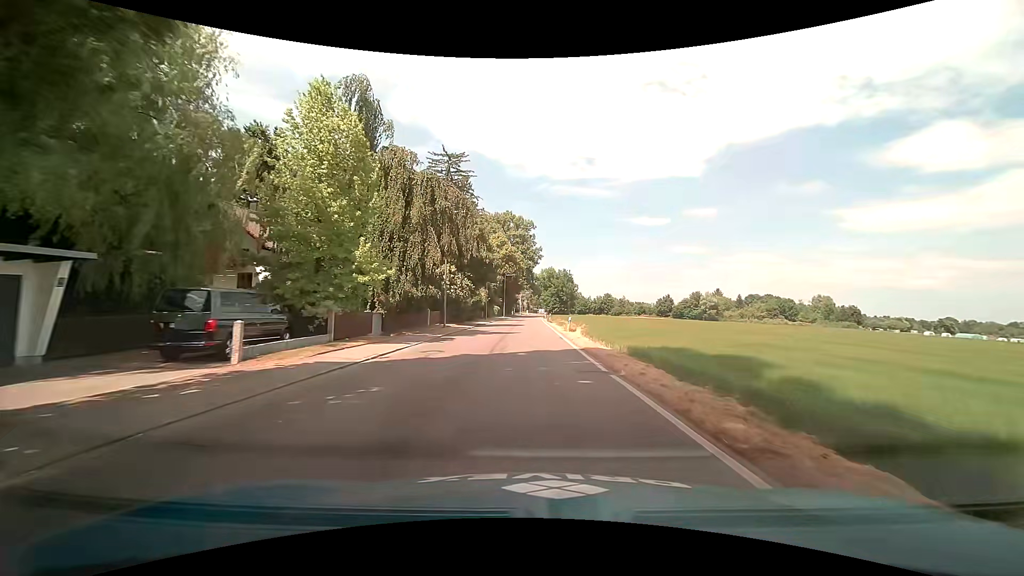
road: tertiary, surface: asphalt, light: Day
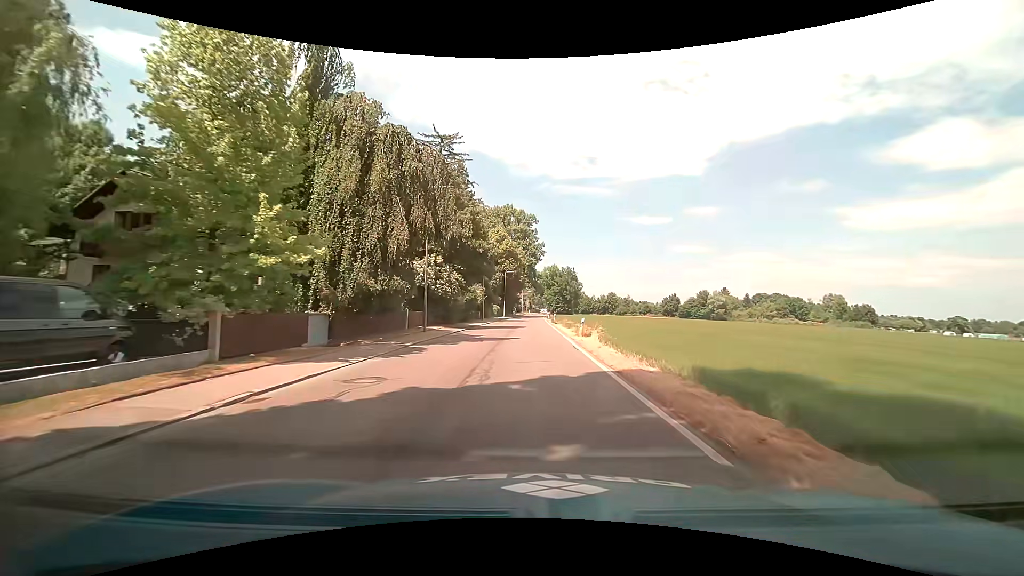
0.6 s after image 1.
(0.0, +7.0) m; -1°
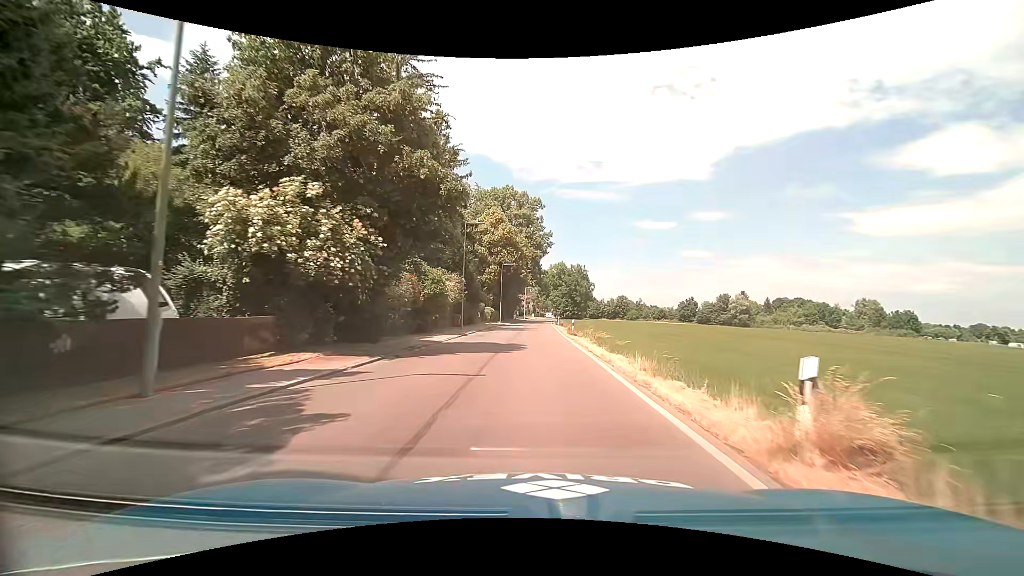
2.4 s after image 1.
(+0.1, +20.2) m; 0°
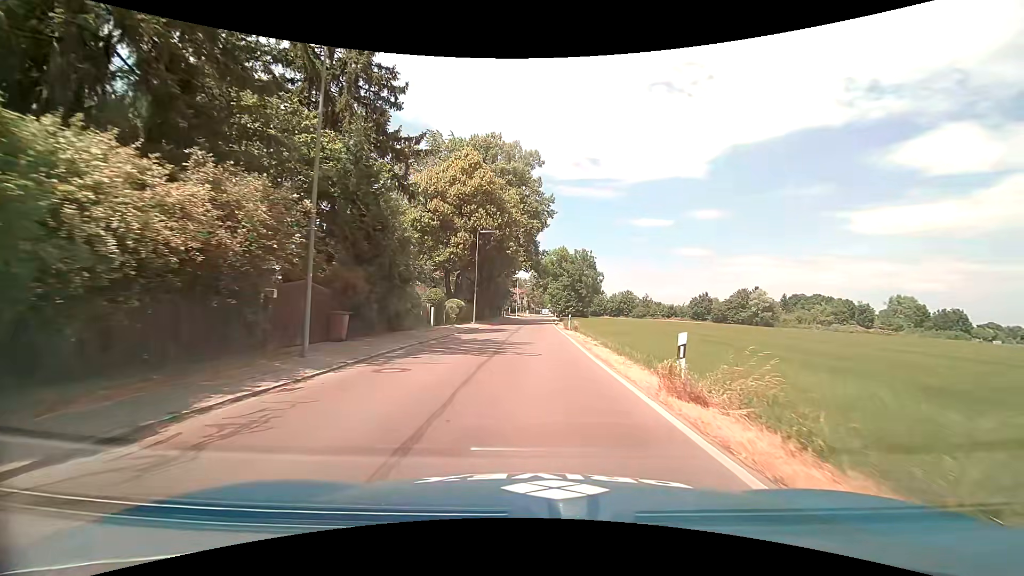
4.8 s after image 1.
(+0.2, +25.7) m; +1°
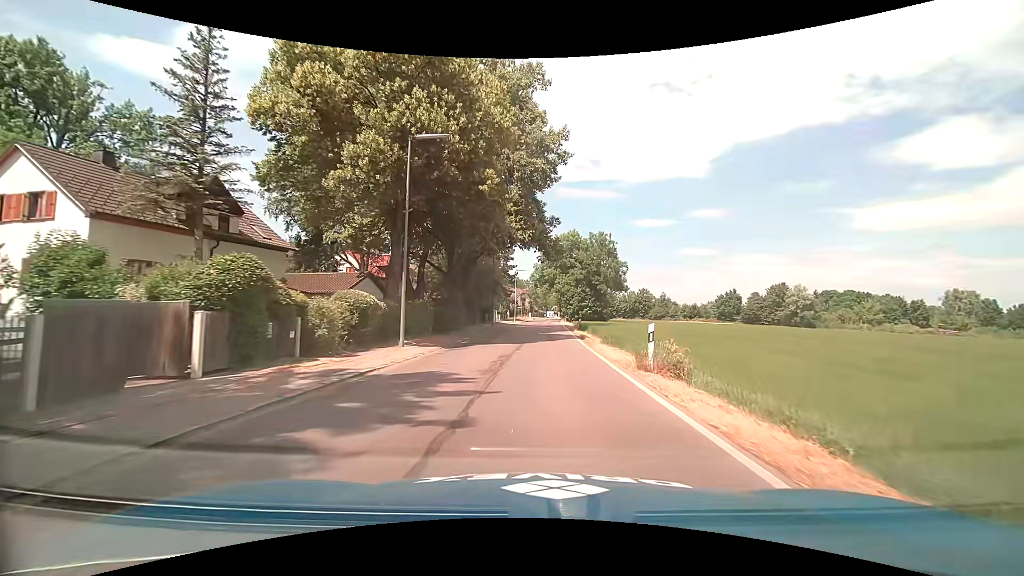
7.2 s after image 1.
(-0.1, +24.7) m; -1°
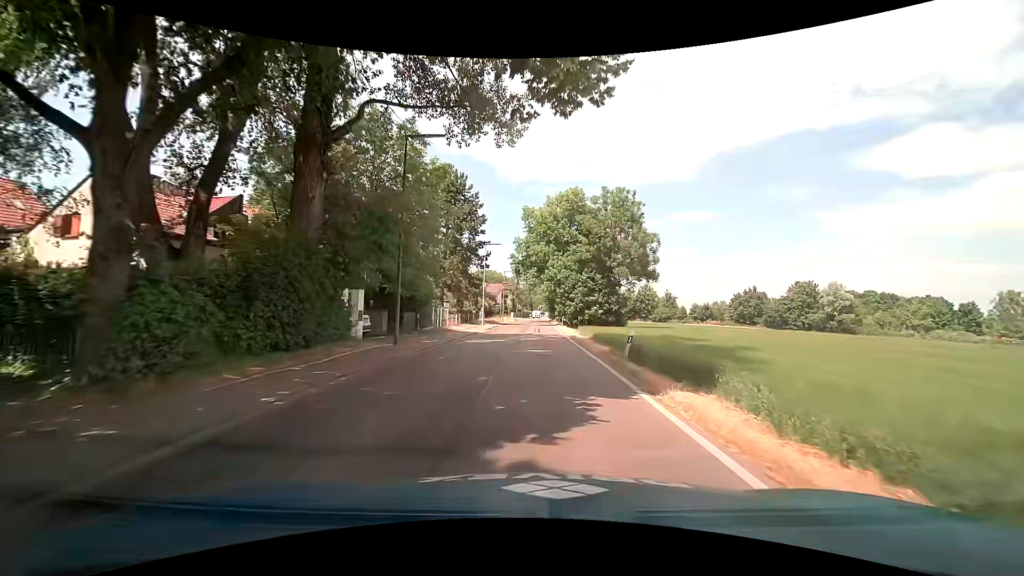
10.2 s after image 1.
(+0.9, +29.7) m; +3°
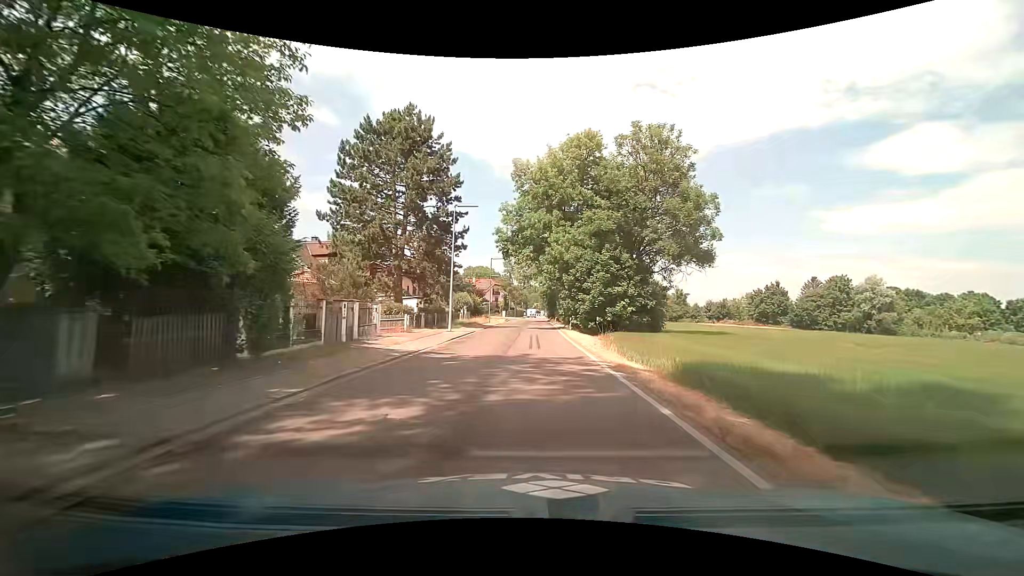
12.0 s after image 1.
(-0.2, +17.5) m; +1°
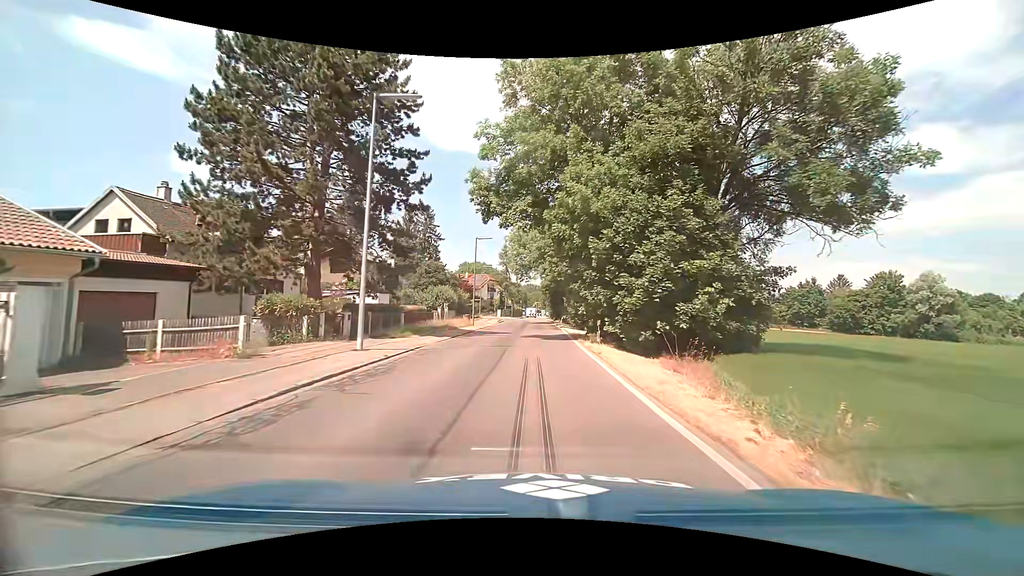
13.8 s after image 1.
(-0.2, +16.6) m; -1°
(0, +10) (0, +20) (0, +30) (0, +40) (0, +50) (0, +60) (0, +70) (-1, +80) (-4, +89) (-10, +97) m
